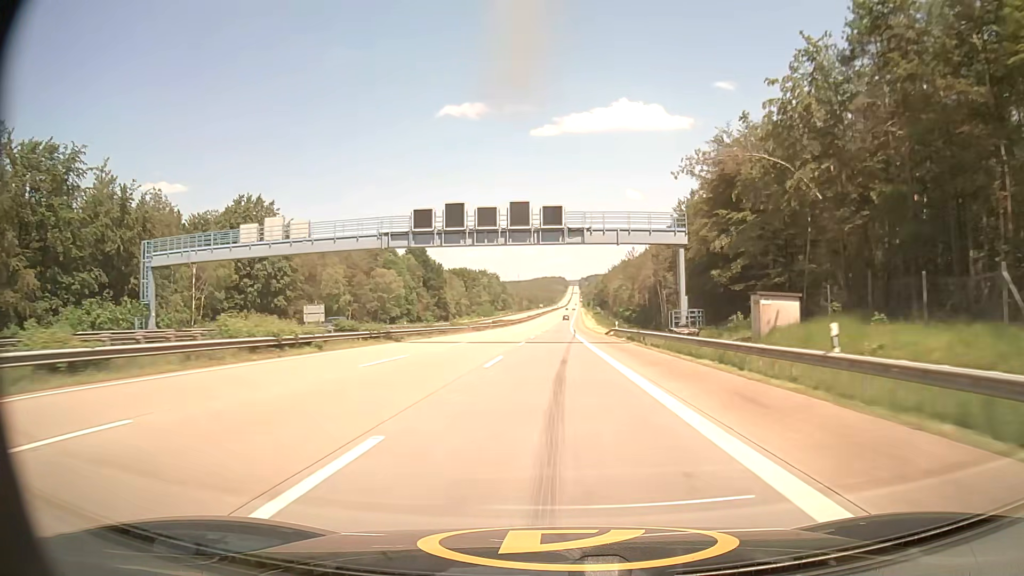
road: motorway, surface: asphalt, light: Day
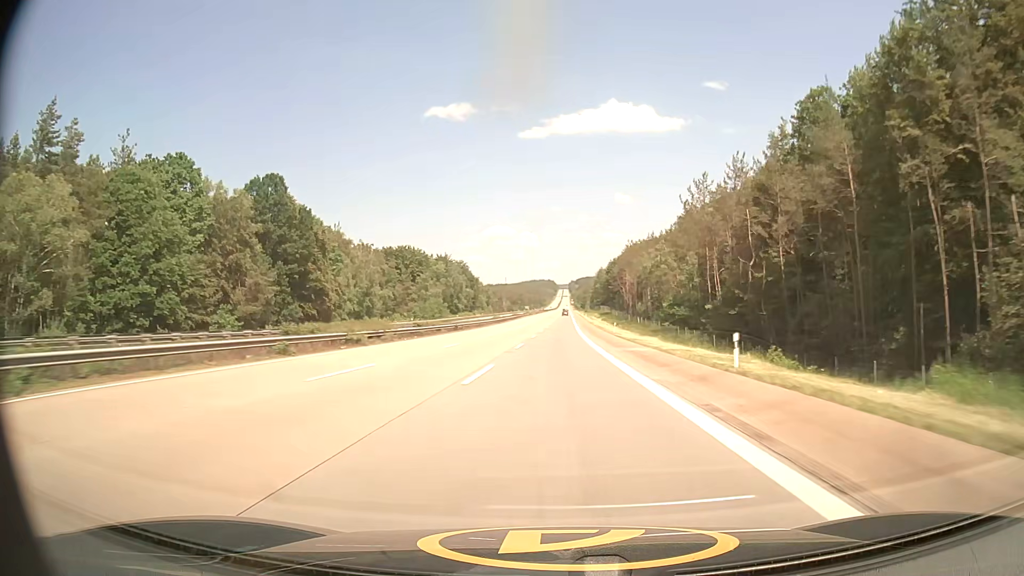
(+0.7, +95.6) m; +1°
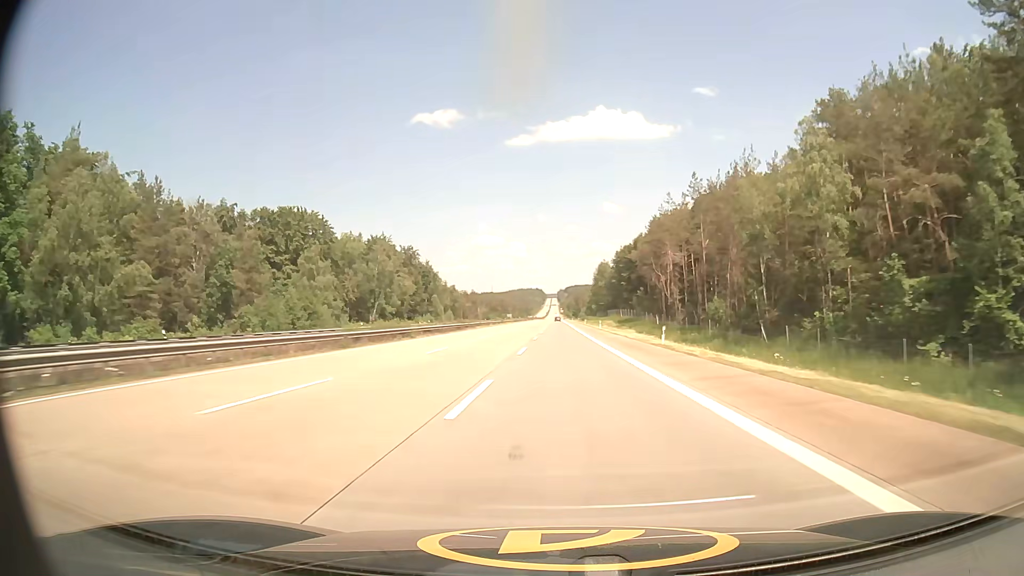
(+0.5, +78.9) m; +1°
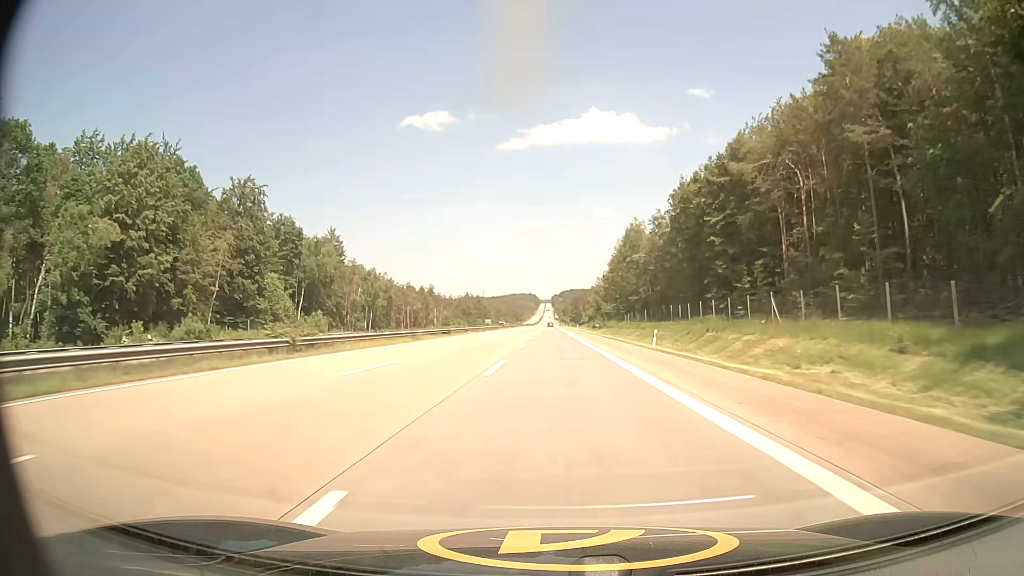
(+0.8, +100.8) m; +1°
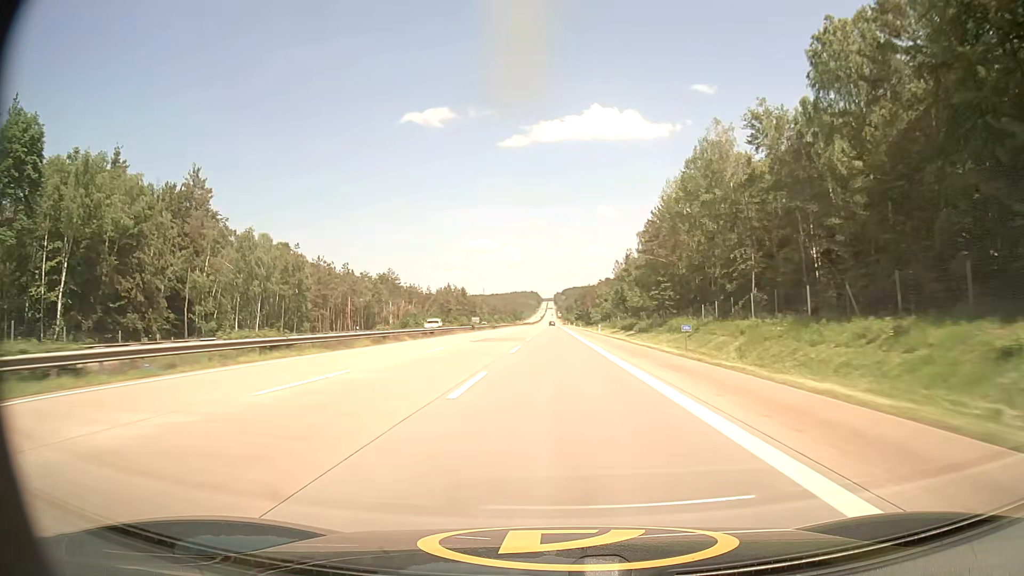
(-0.1, +60.6) m; 0°
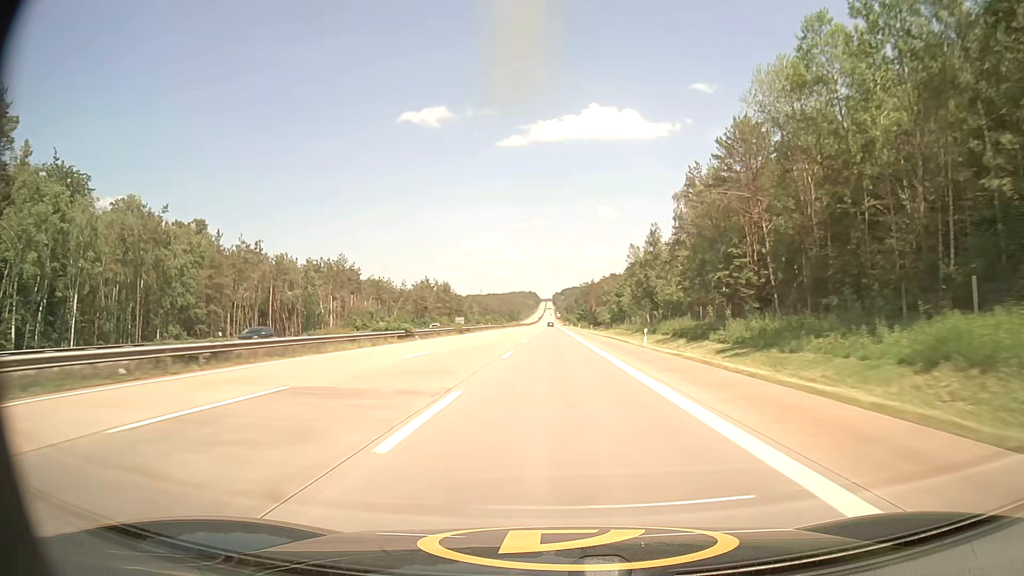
(0.0, +40.3) m; 0°
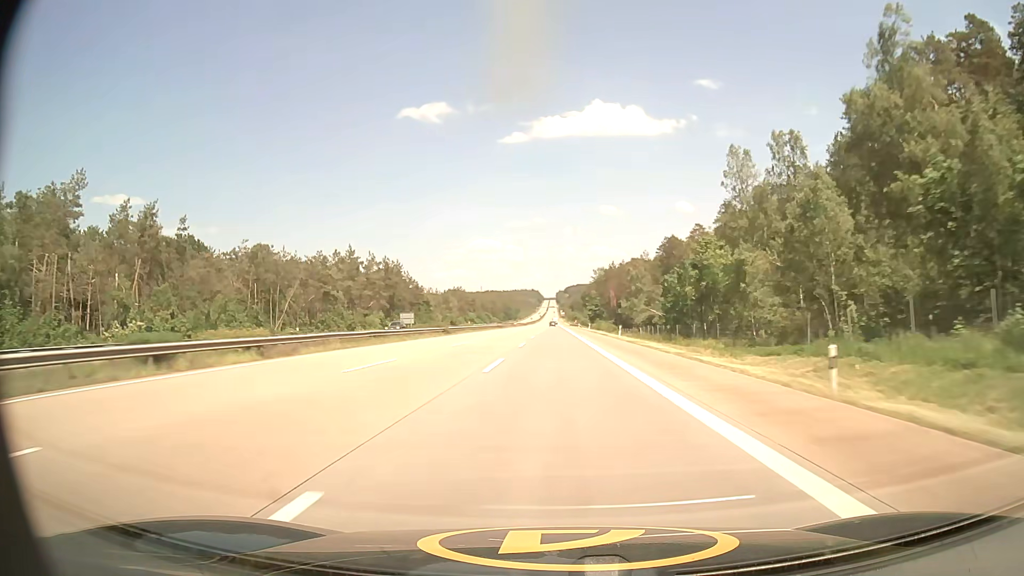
(-0.1, +81.0) m; 0°
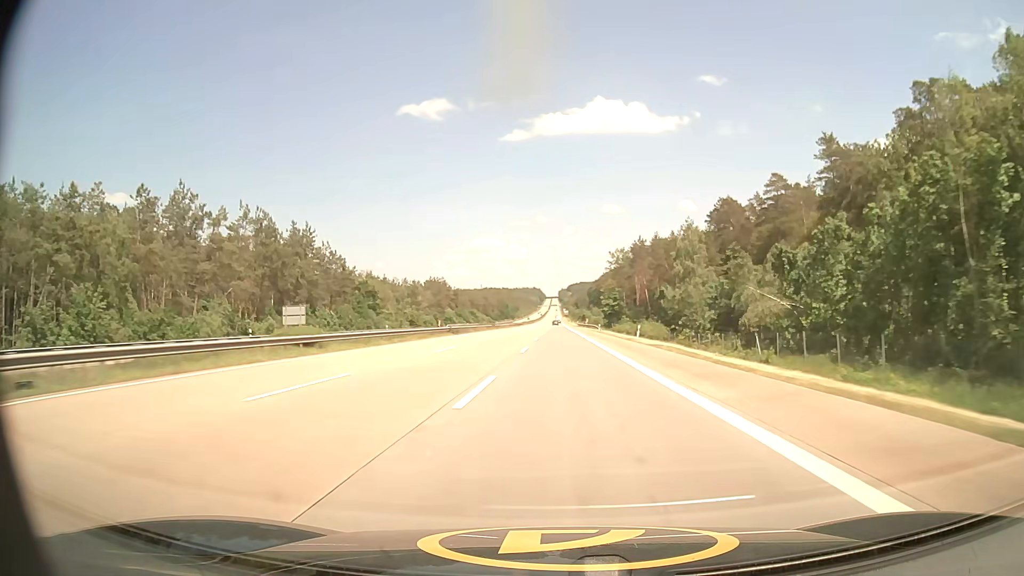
(-0.2, +60.8) m; 0°
(0, +10) (0, +20) (0, +30) (0, +40) (0, +50) (0, +60) (0, +70) (+1, +80) (+1, +90) (+1, +100) m
